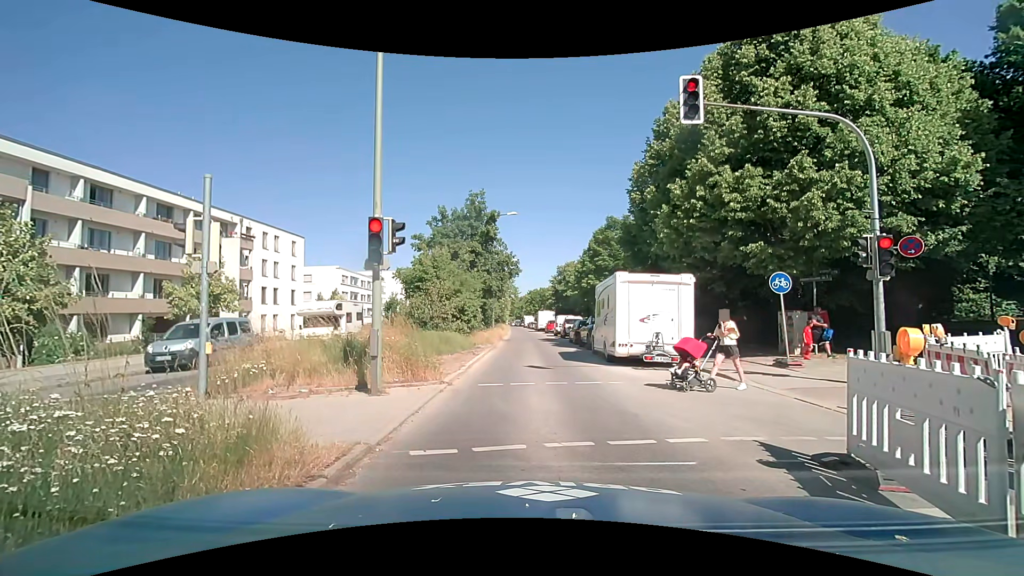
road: secondary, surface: asphalt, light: Day
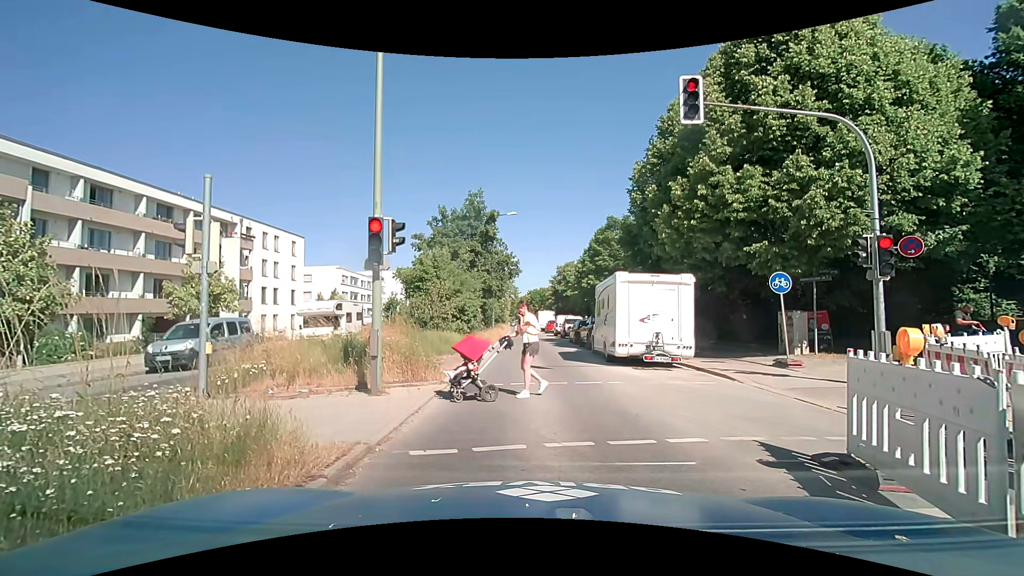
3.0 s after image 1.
(0.0, 0.0) m; 0°
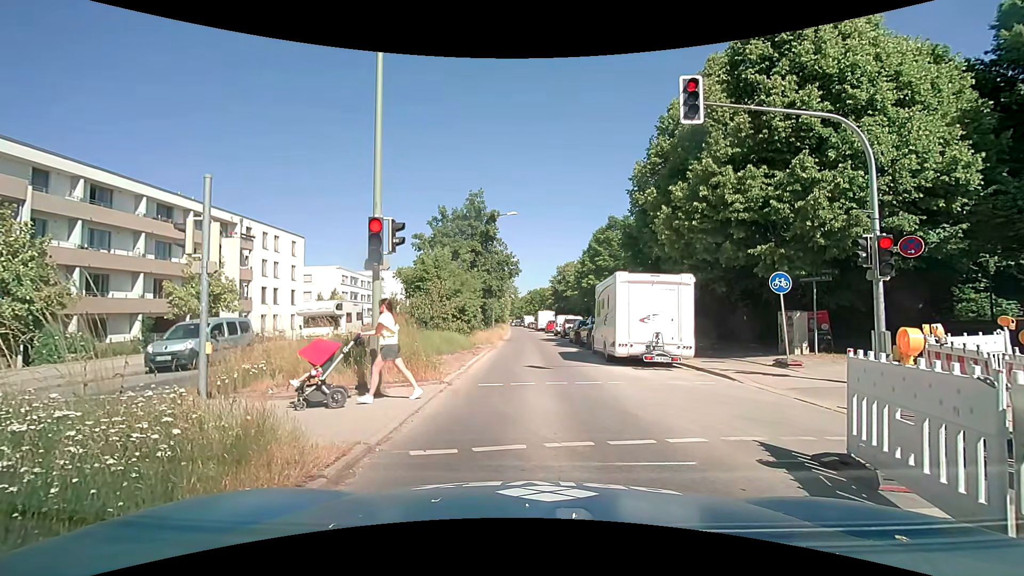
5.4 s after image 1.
(0.0, 0.0) m; 0°
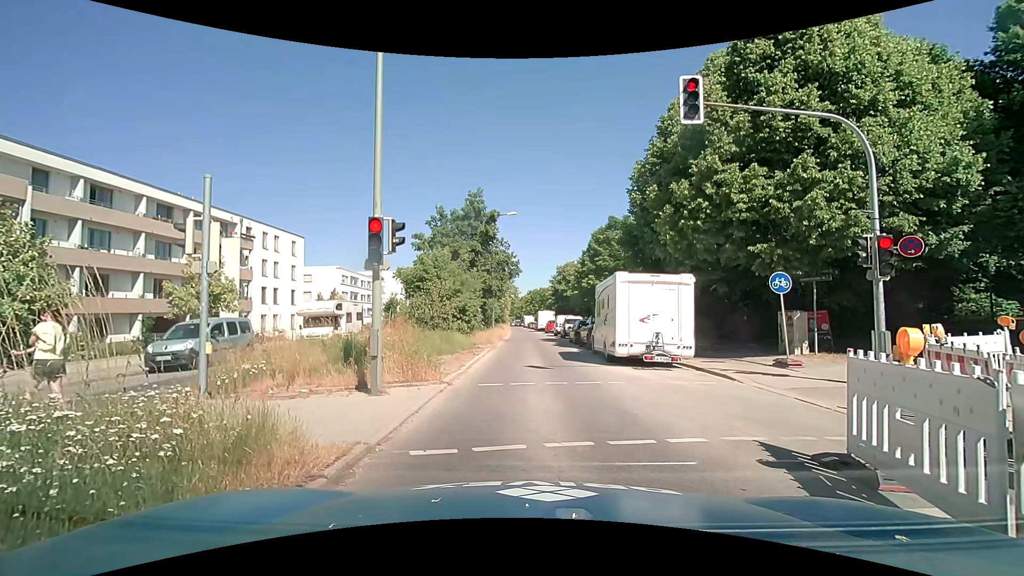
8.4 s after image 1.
(0.0, 0.0) m; 0°
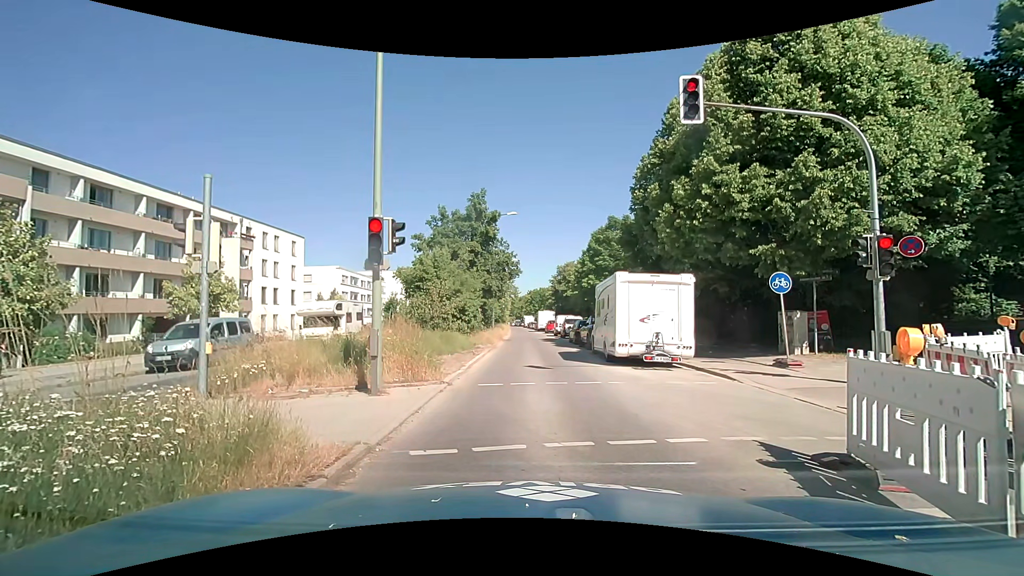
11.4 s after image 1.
(0.0, 0.0) m; 0°
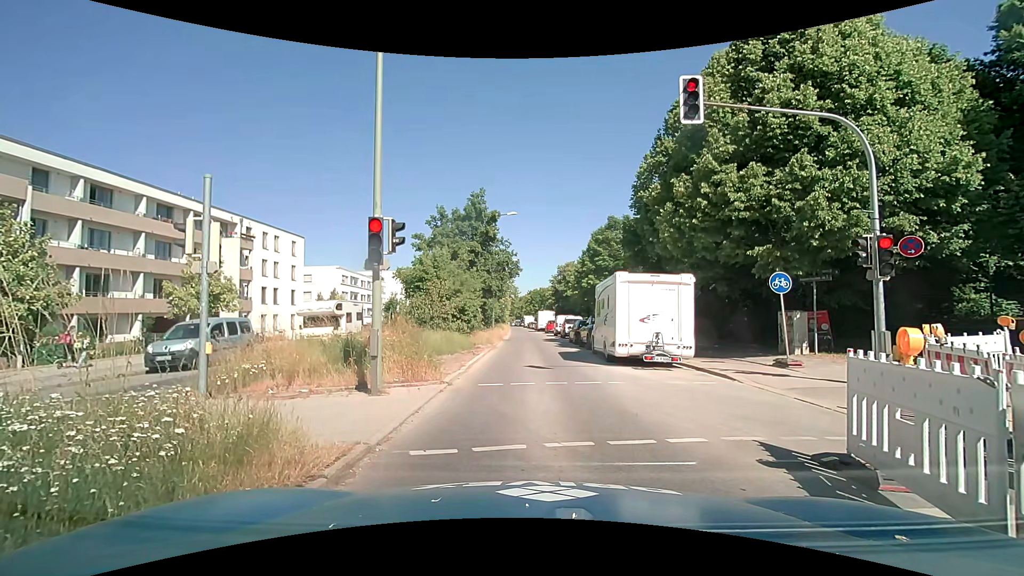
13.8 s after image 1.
(0.0, 0.0) m; 0°
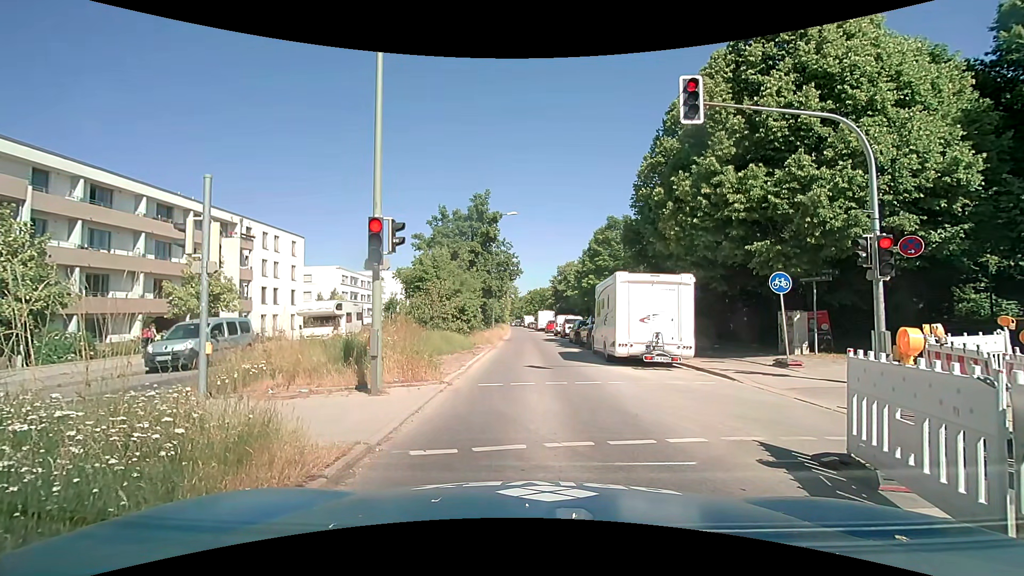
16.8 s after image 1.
(0.0, 0.0) m; 0°
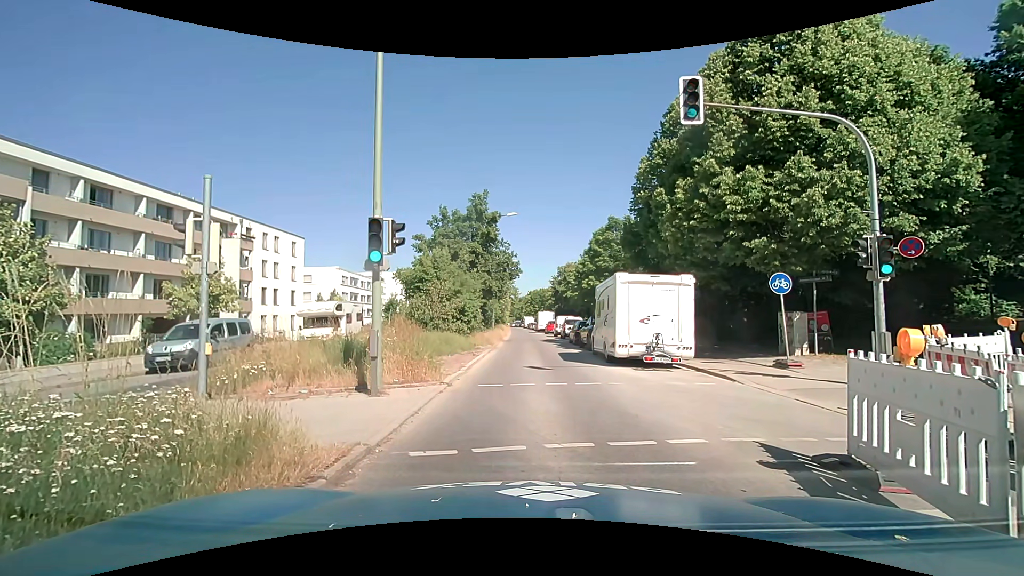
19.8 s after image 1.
(0.0, 0.0) m; 0°
(0, +10) (-1, +20) (-1, +30) (-1, +40) (-2, +50) (-2, +60) (-3, +70) (-3, +80) (-4, +90) (-5, +100) m
